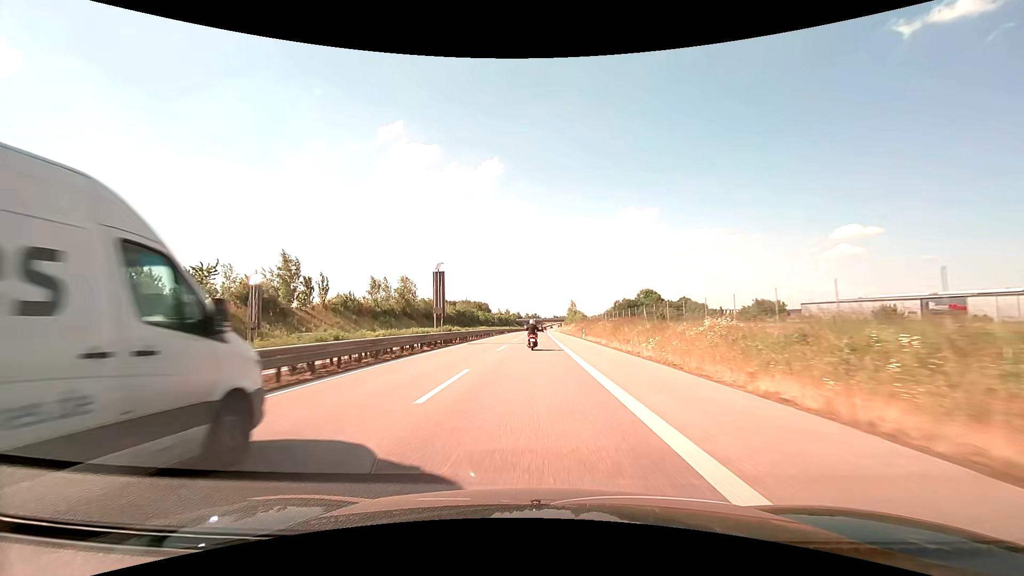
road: trunk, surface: asphalt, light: Day
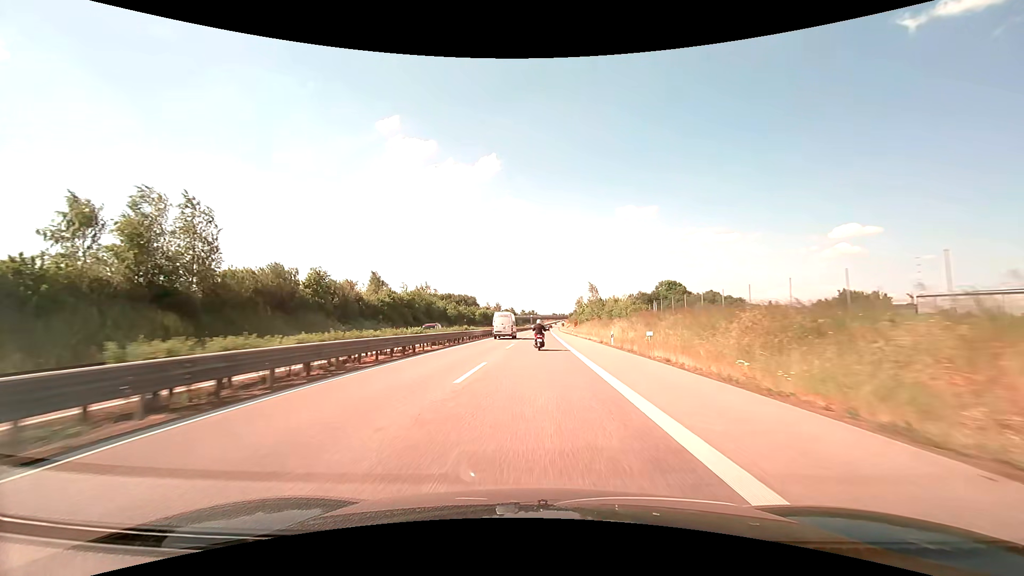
(0.0, +68.8) m; 0°
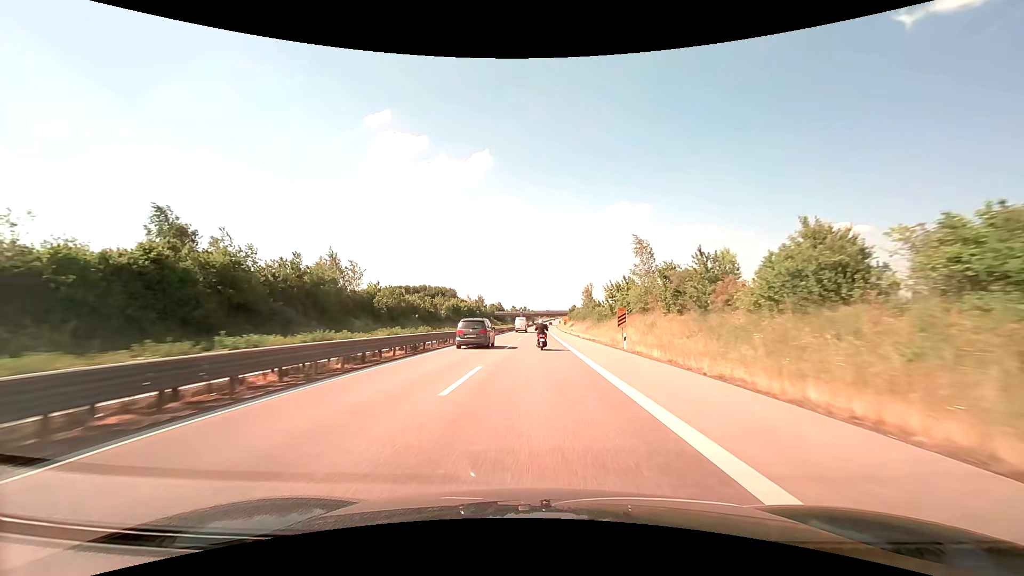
(+0.3, +55.6) m; +1°
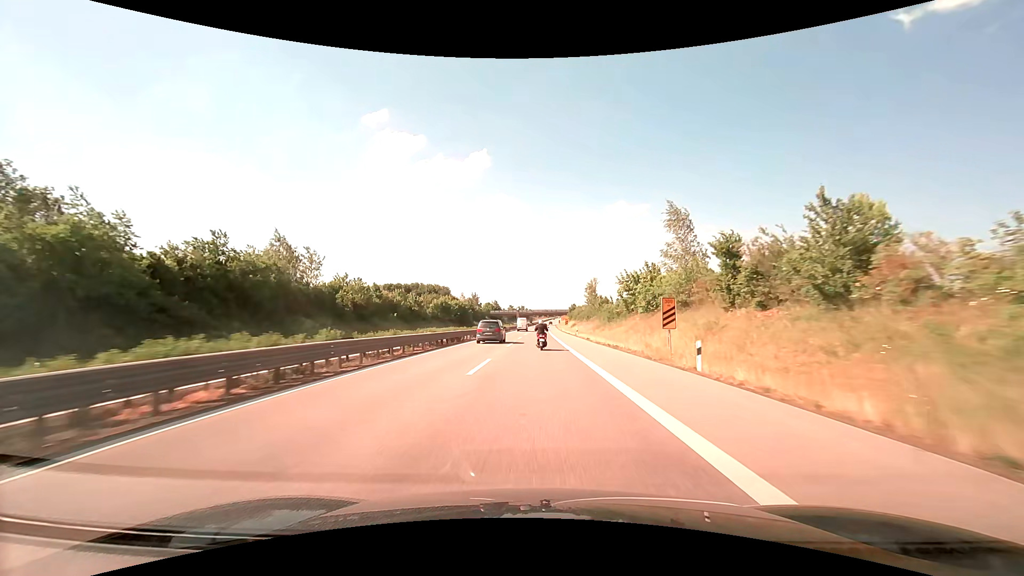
(0.0, +14.0) m; 0°
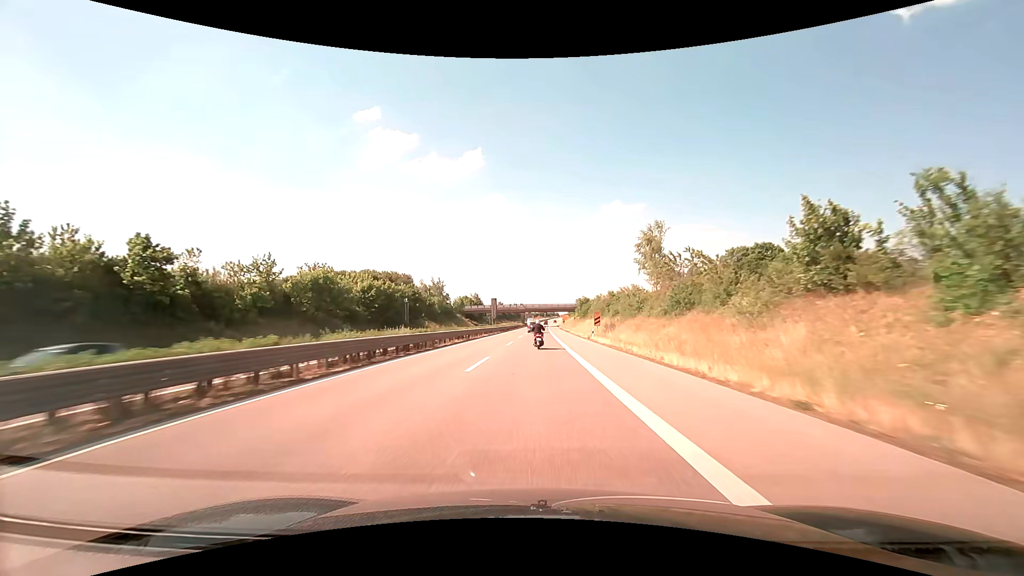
(+0.4, +70.5) m; +1°
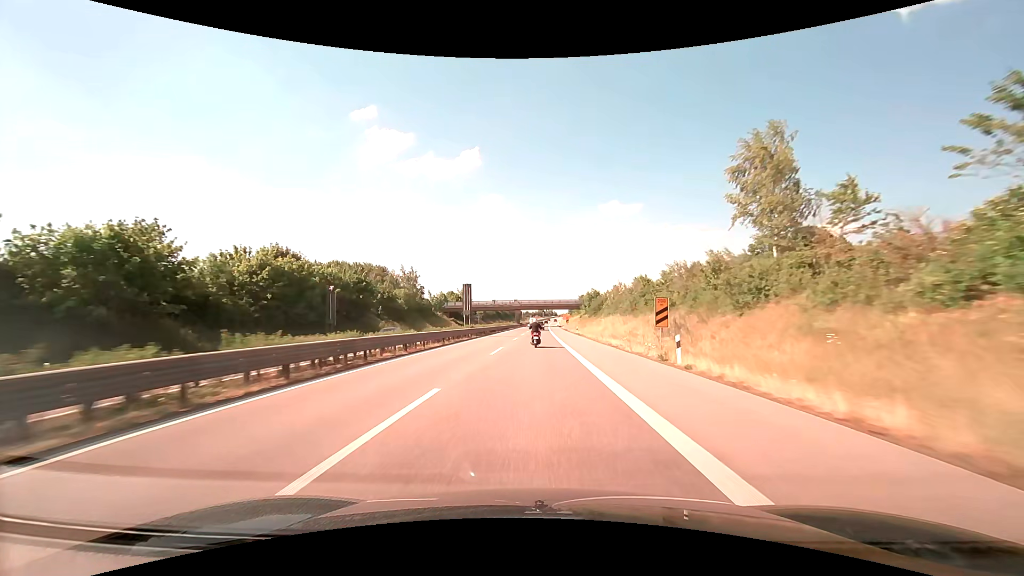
(+0.1, +28.4) m; 0°
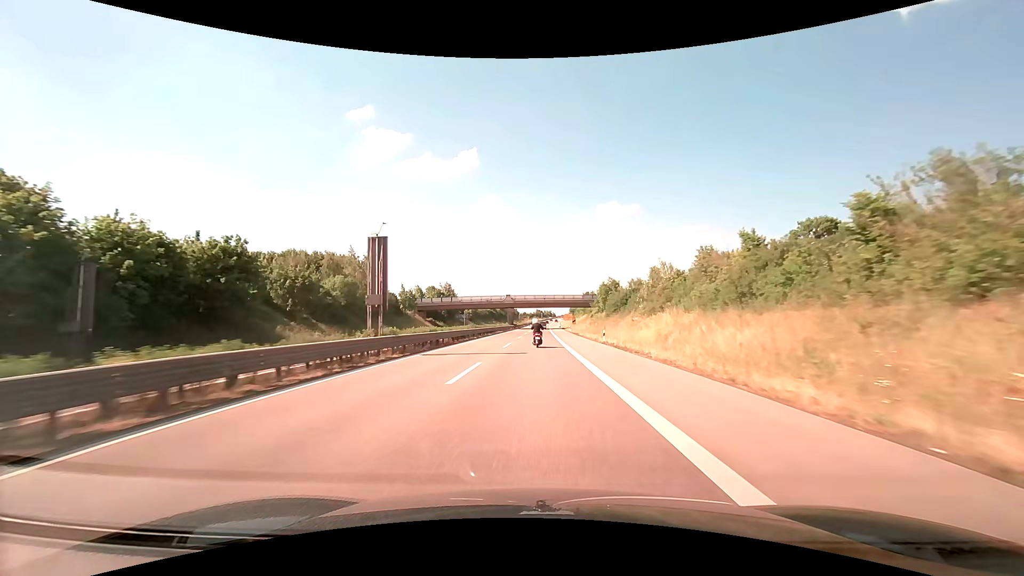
(0.0, +28.6) m; 0°
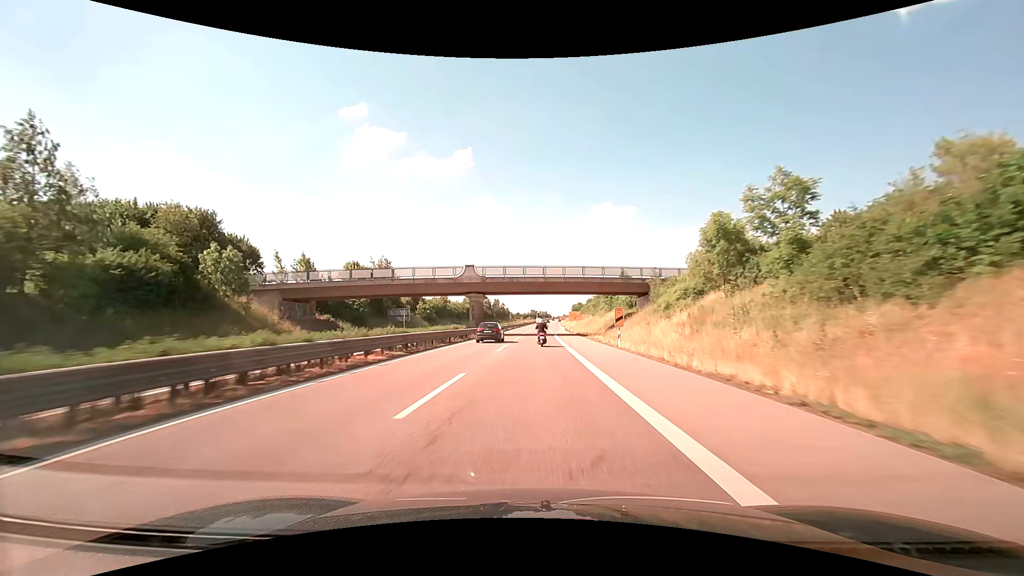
(+0.1, +57.7) m; 0°
(0, +10) (0, +20) (0, +30) (0, +40) (0, +50) (0, +60) (0, +70) (0, +80) (+1, +90) (+1, +100) m
